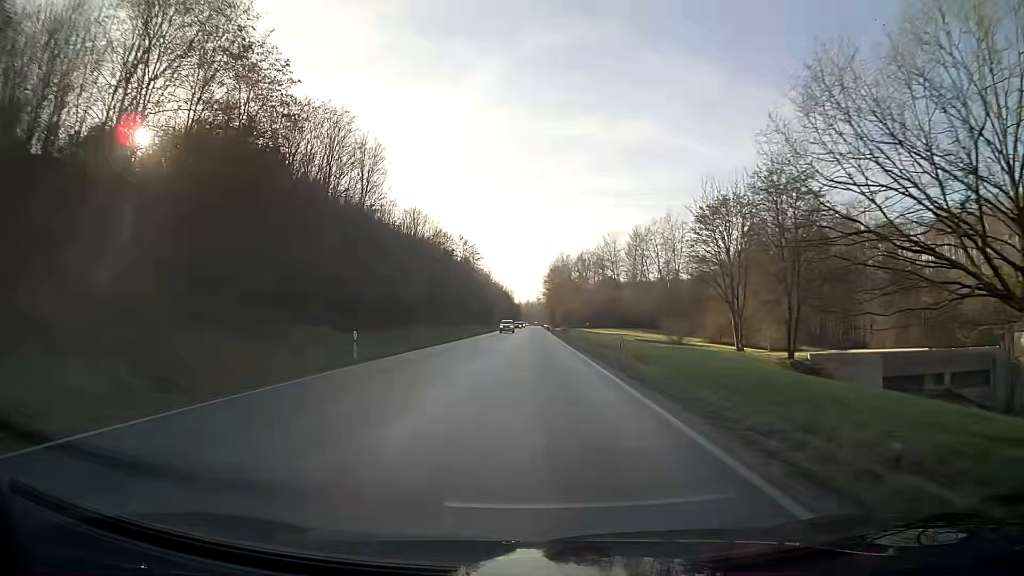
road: primary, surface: asphalt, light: Day
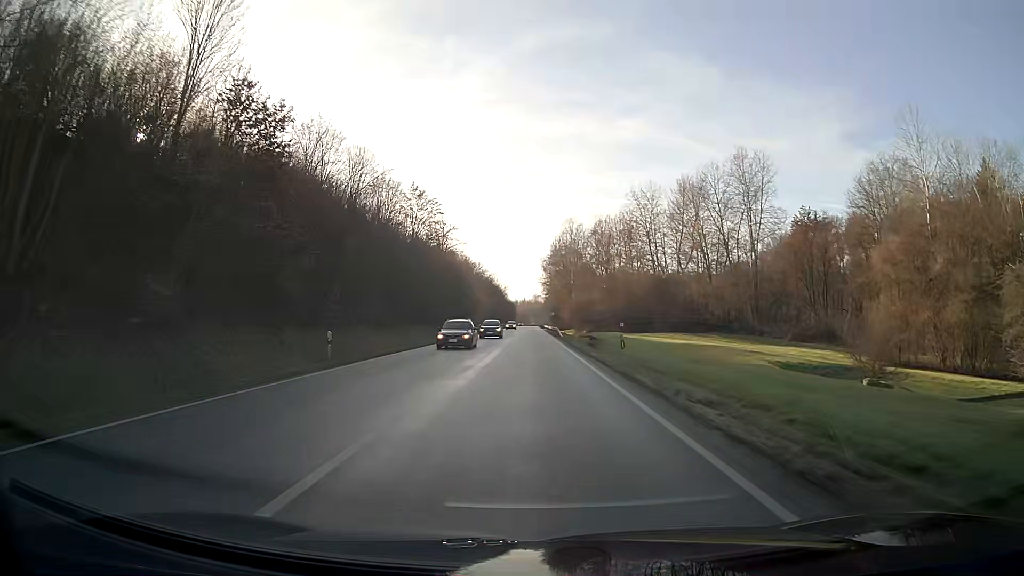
(+0.1, +51.5) m; 0°
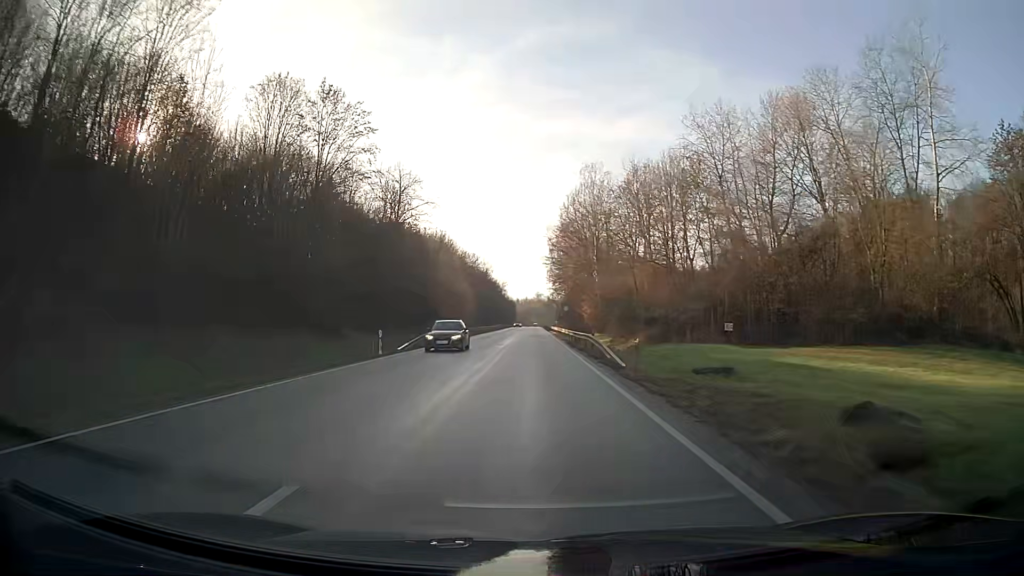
(-0.1, +39.3) m; 0°
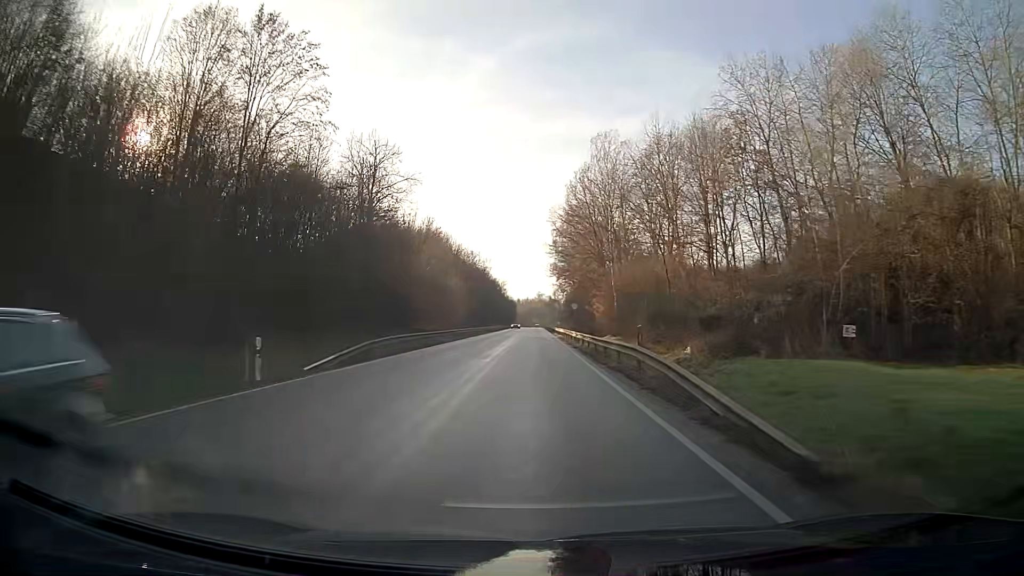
(0.0, +13.2) m; 0°
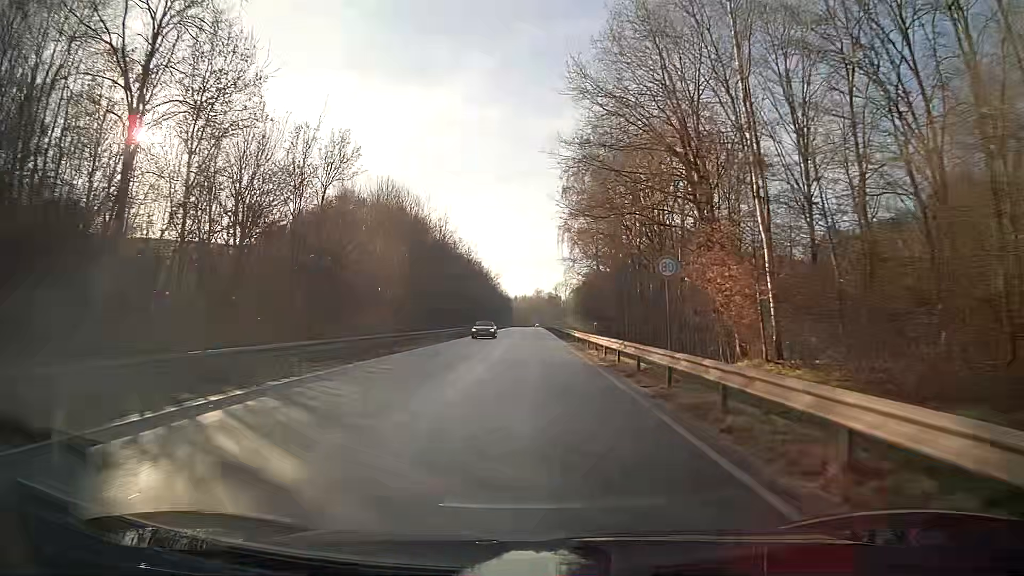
(0.0, +39.8) m; 0°
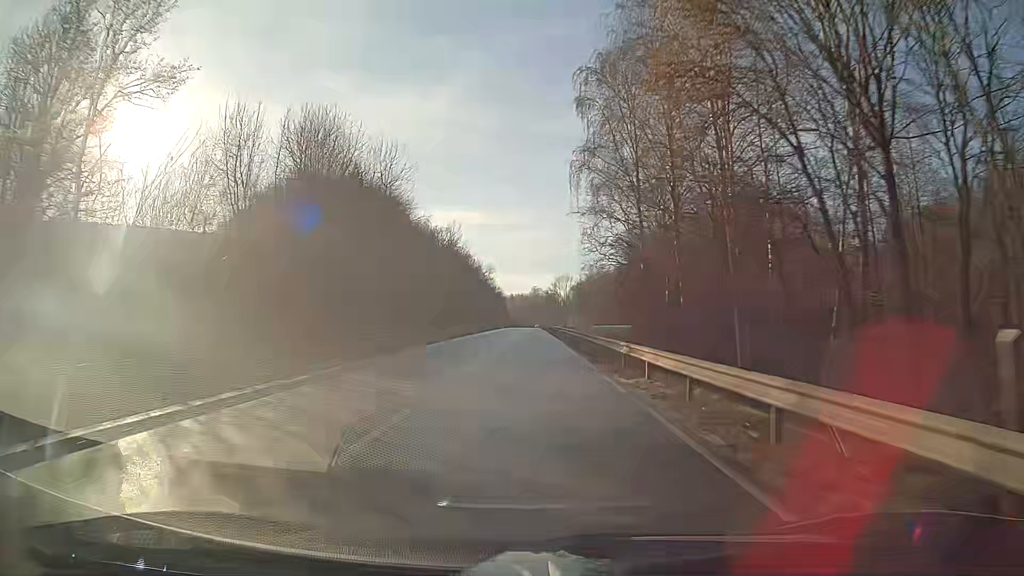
(+0.1, +26.6) m; 0°
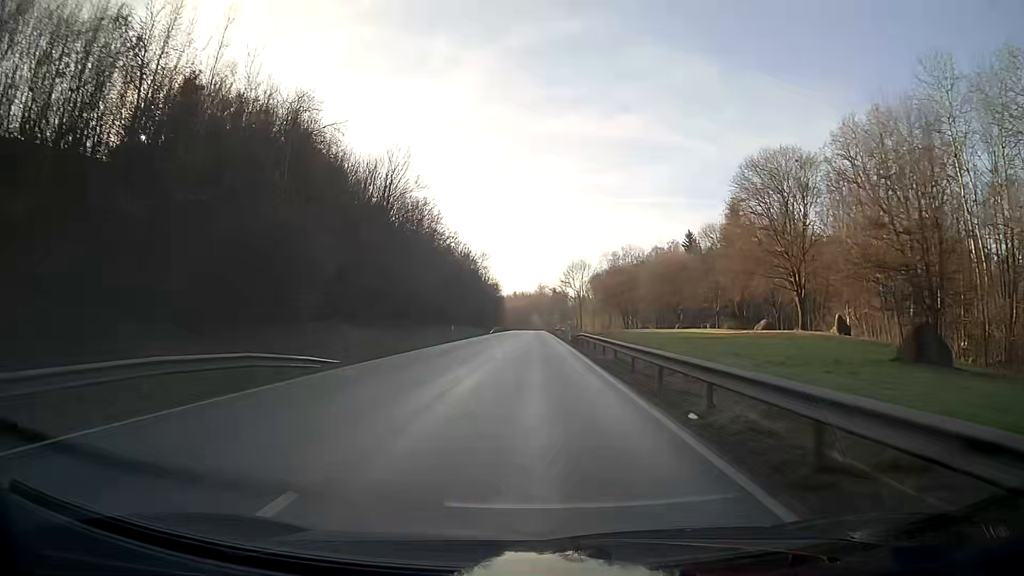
(-0.2, +53.6) m; 0°
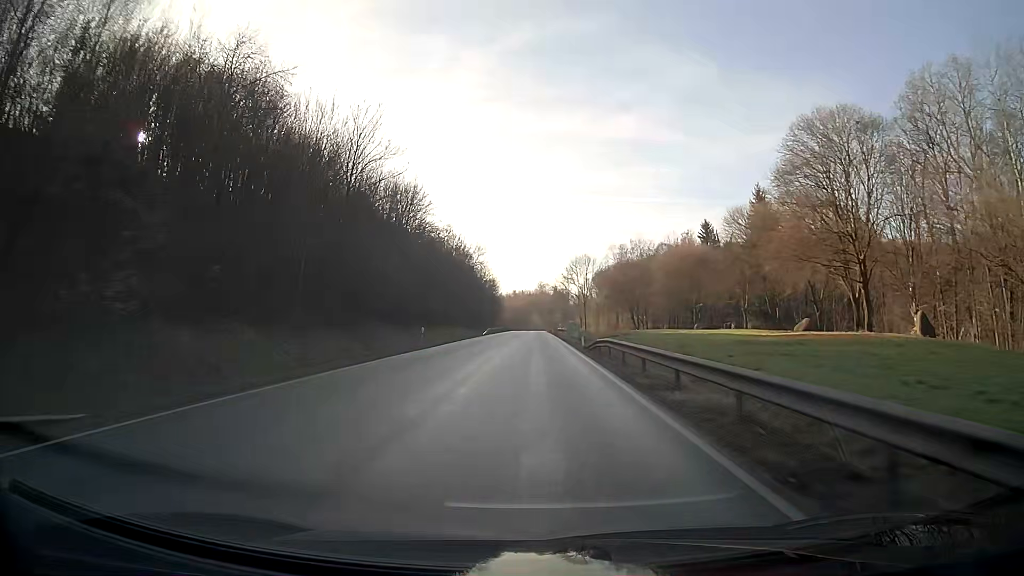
(0.0, +13.4) m; 0°
